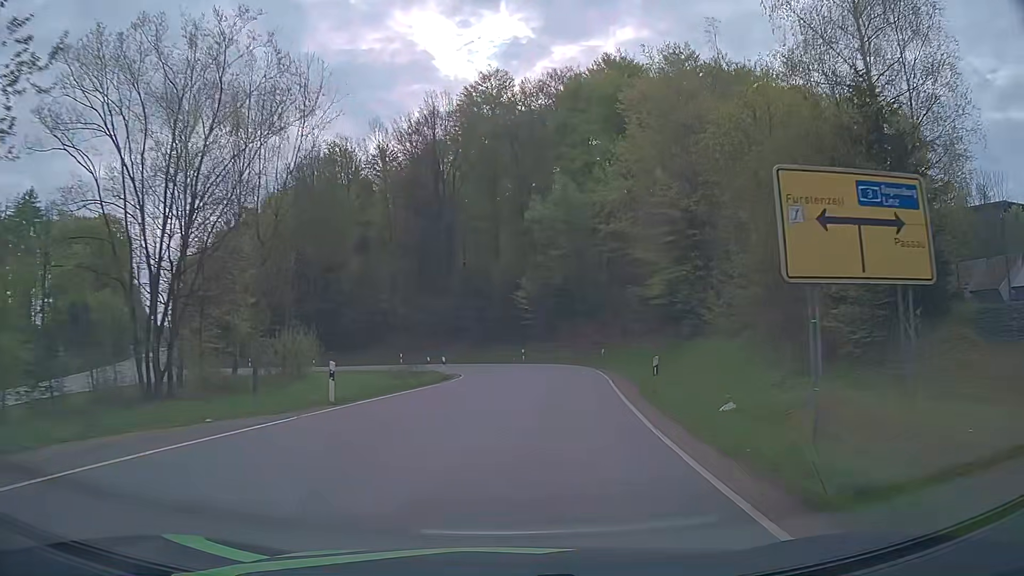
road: tertiary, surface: asphalt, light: Day
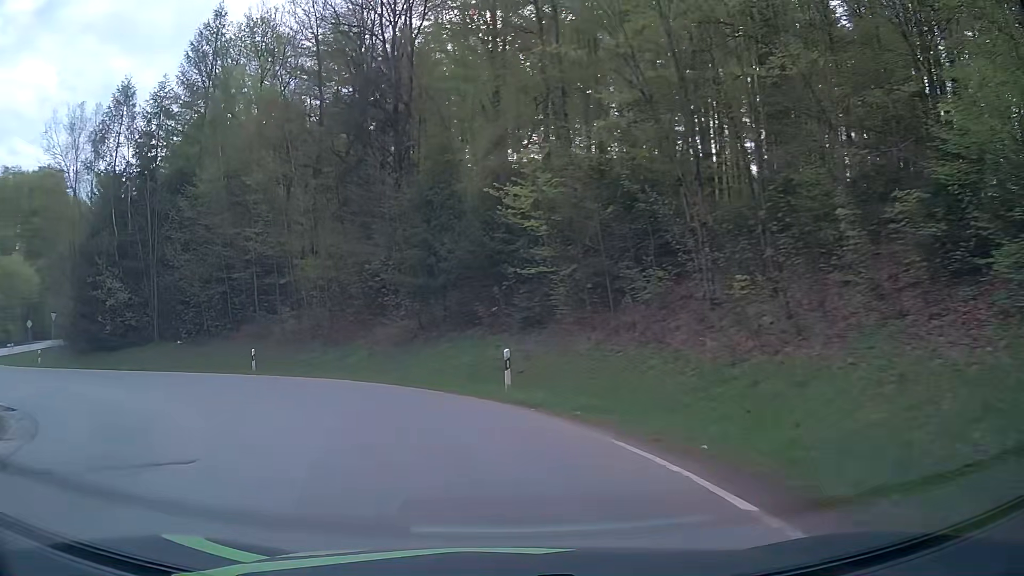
(+3.2, +38.0) m; -3°
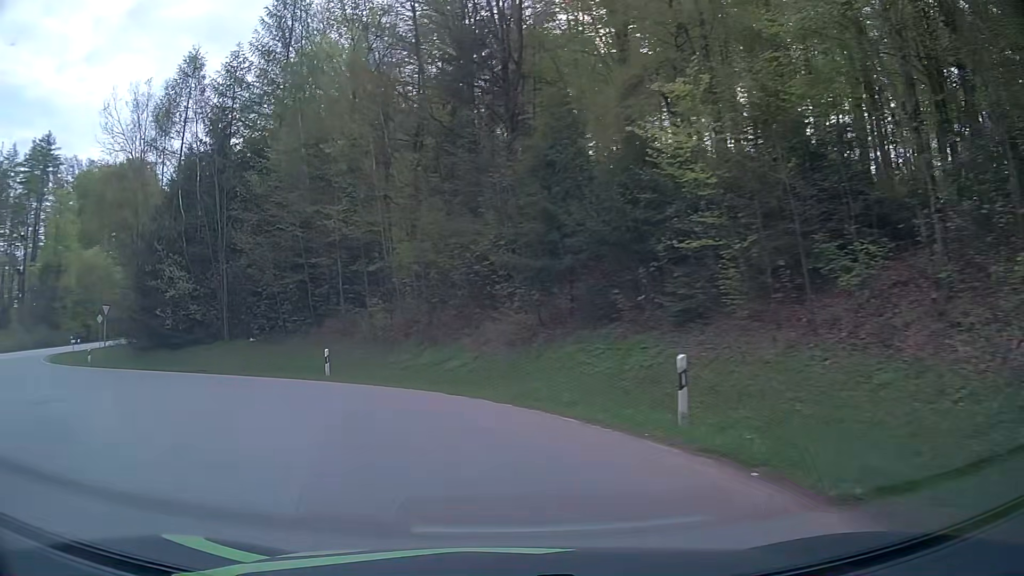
(-0.5, +6.0) m; -10°
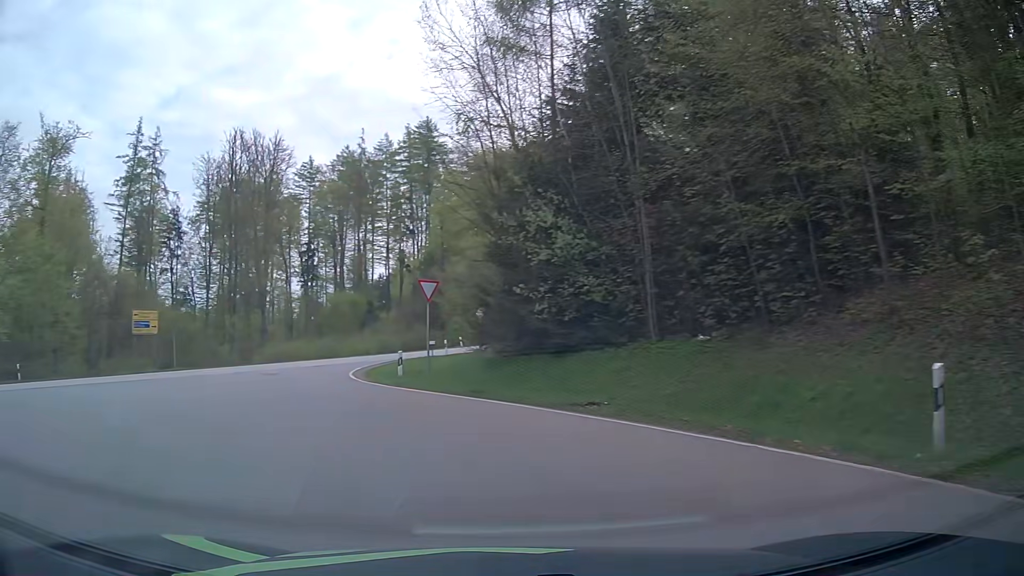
(-5.1, +15.1) m; -38°
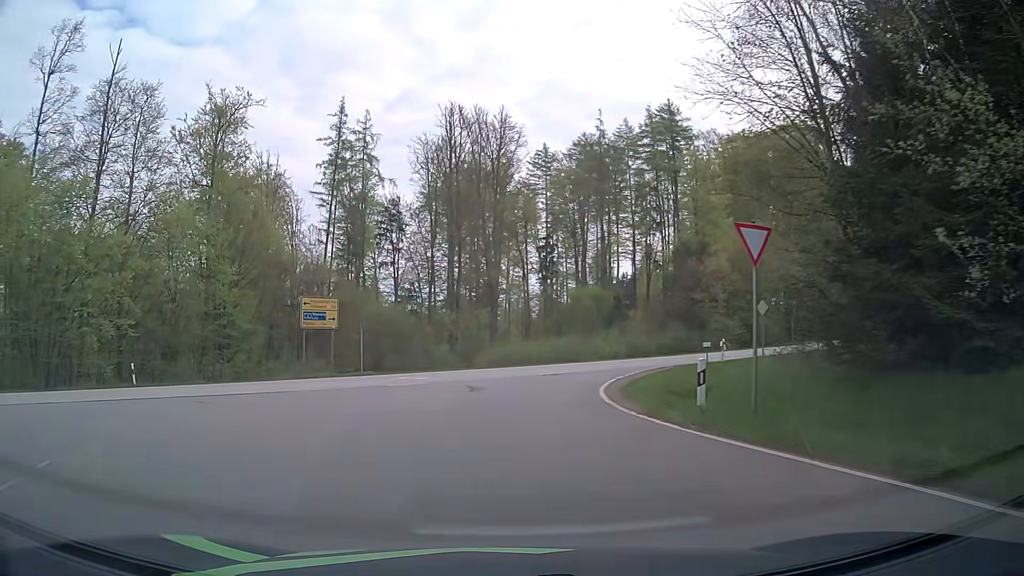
(-2.1, +10.0) m; -20°
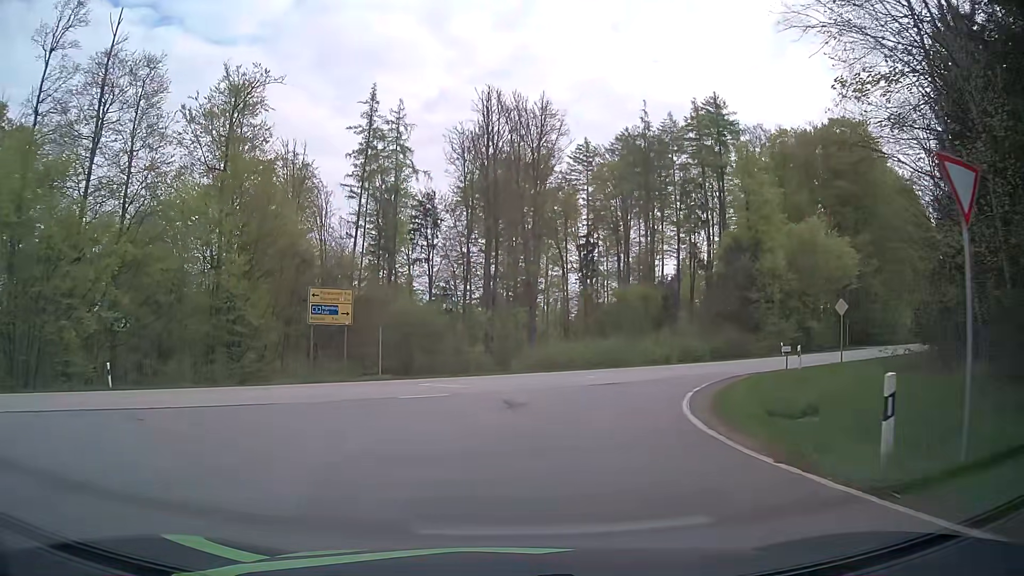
(-0.2, +4.9) m; -4°
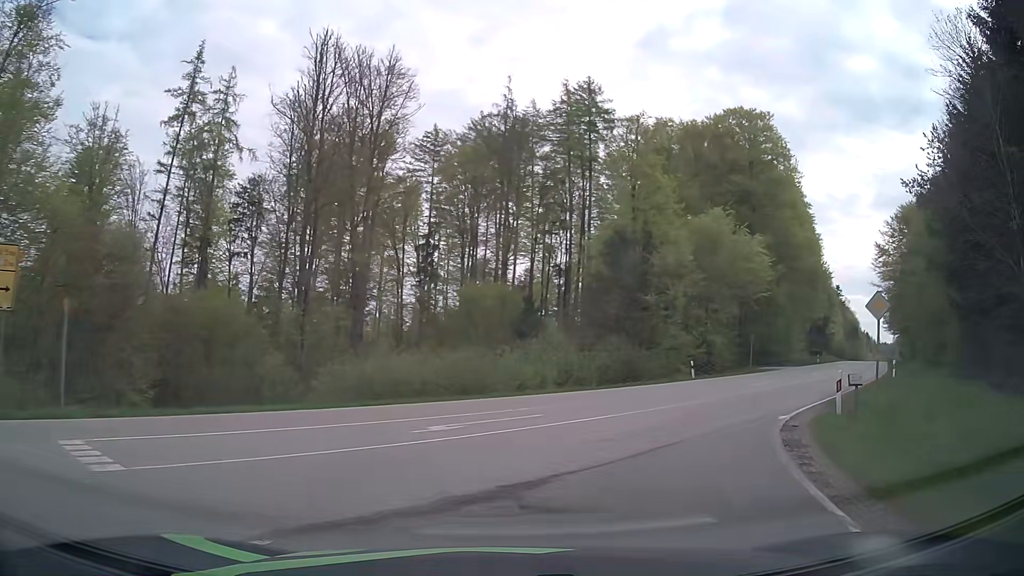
(+1.1, +14.2) m; +14°
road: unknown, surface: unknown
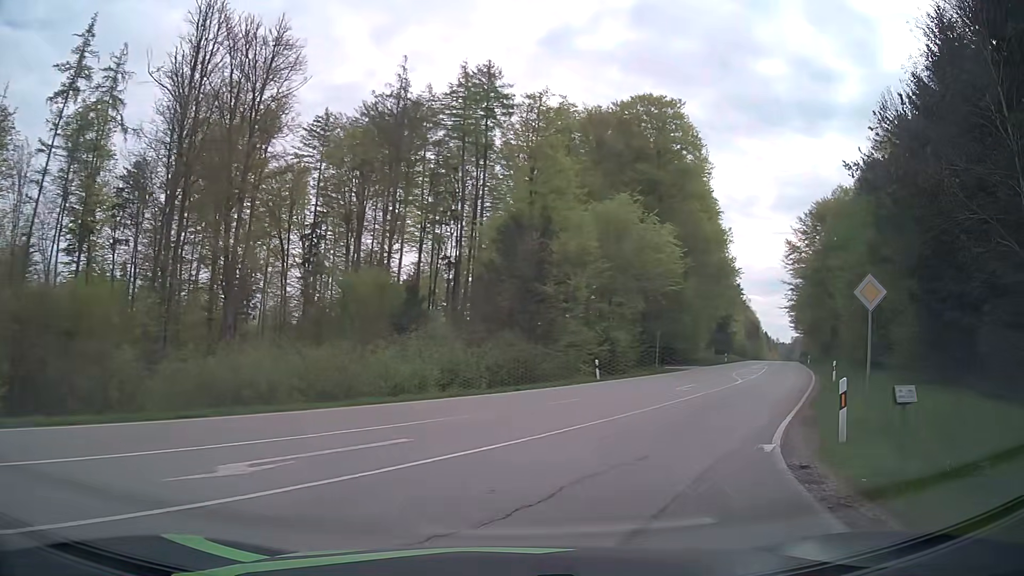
(+0.4, +5.0) m; +8°
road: secondary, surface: asphalt
(+2, +10) (+6, +19) (+11, +28) (+15, +37) (+20, +45) (+24, +54) (+28, +63) (+33, +73) (+37, +82) (+41, +91) m
